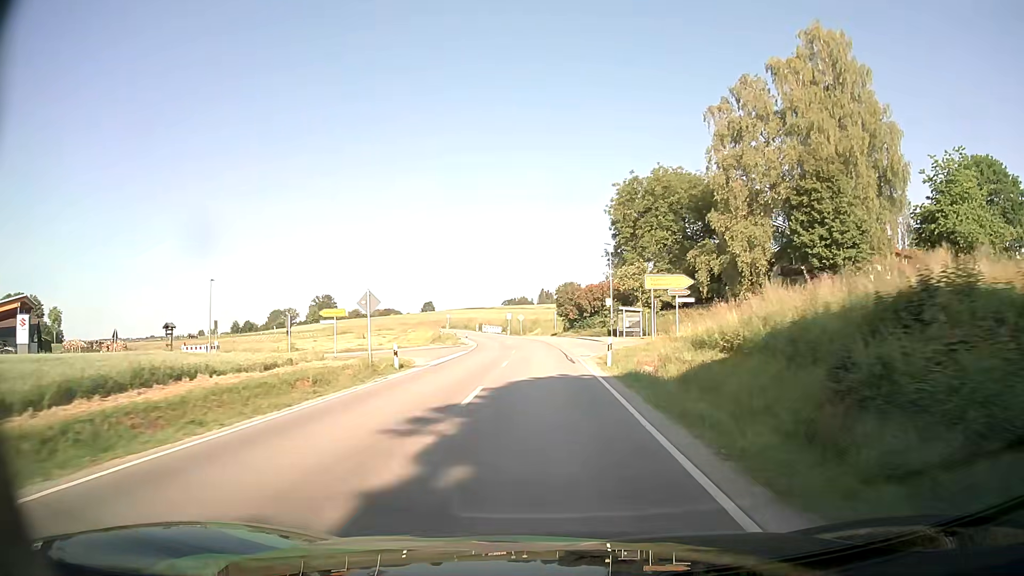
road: secondary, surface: asphalt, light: Day
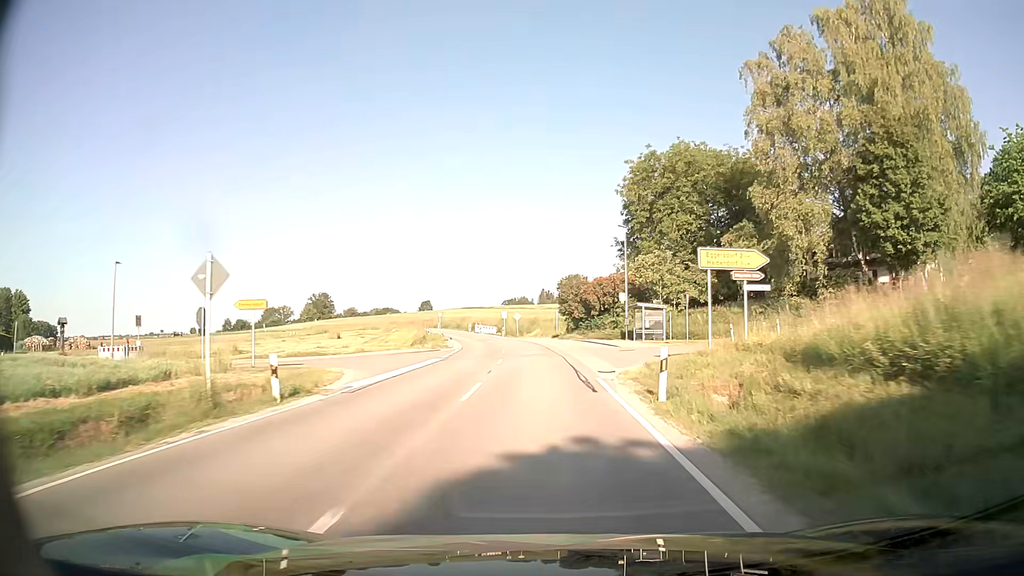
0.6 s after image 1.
(0.0, +10.9) m; 0°
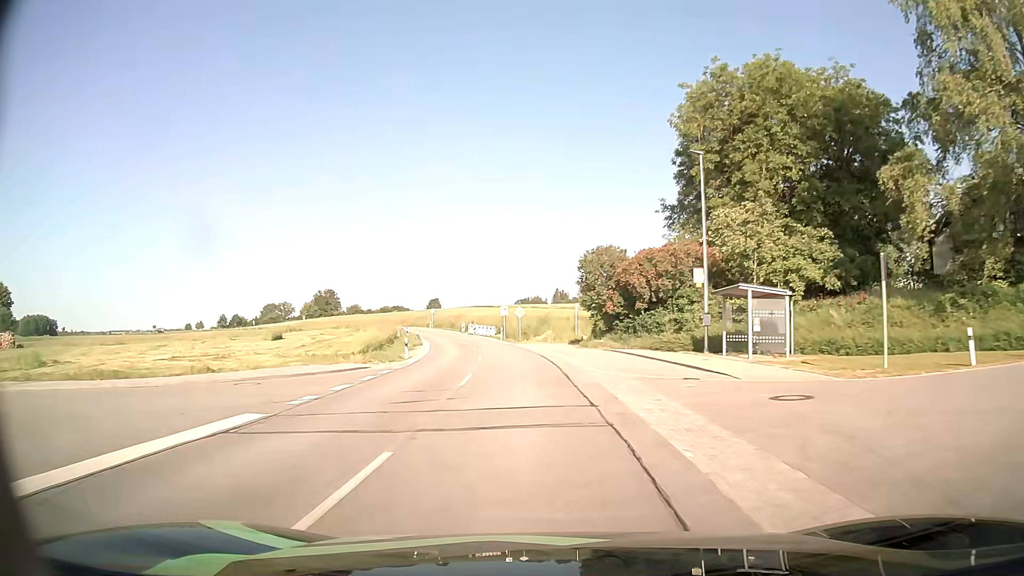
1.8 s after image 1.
(0.0, +21.6) m; -1°
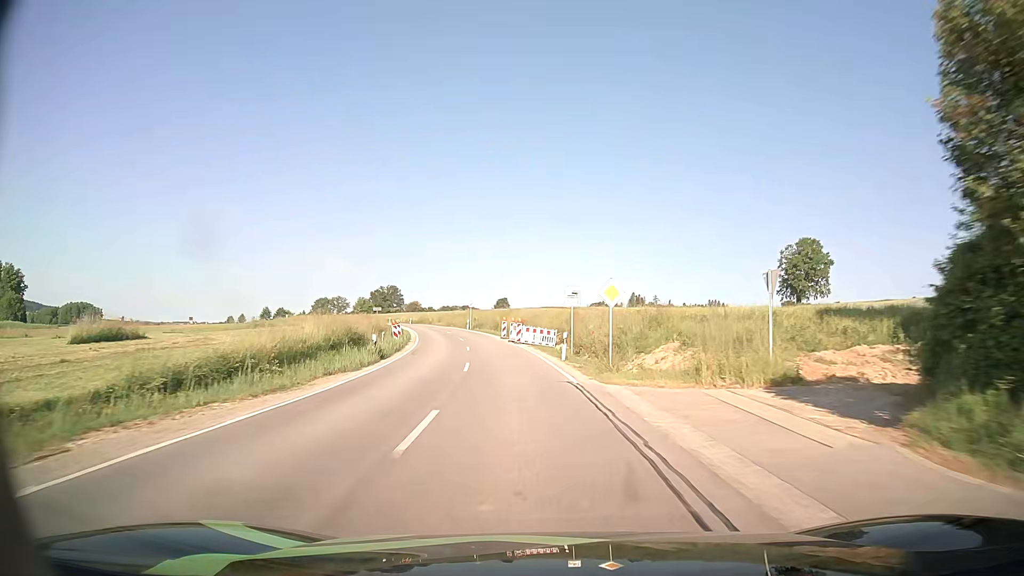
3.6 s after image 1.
(-1.7, +32.4) m; -6°
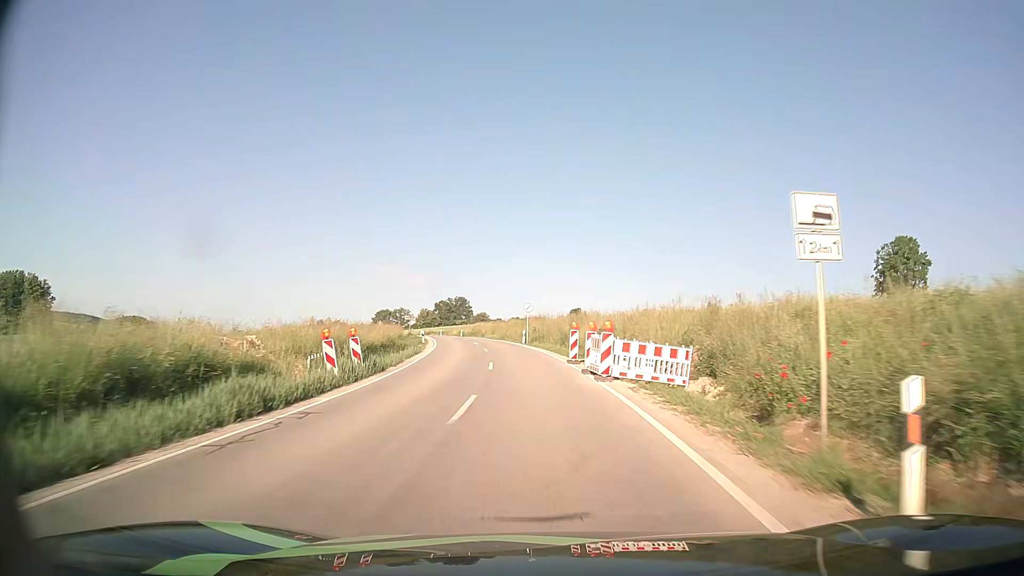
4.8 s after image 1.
(-1.1, +22.0) m; -6°
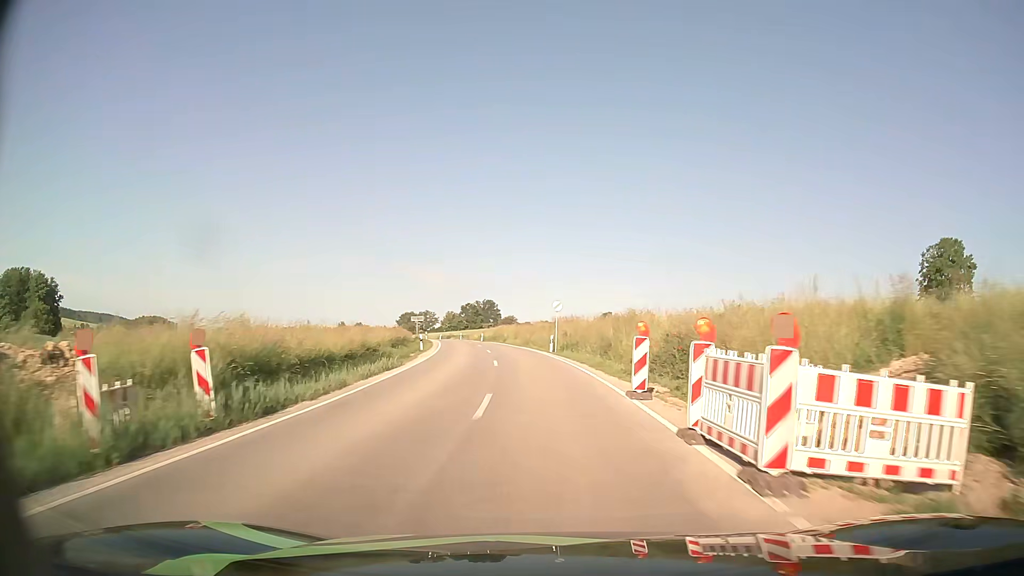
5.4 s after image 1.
(-0.3, +11.1) m; -3°
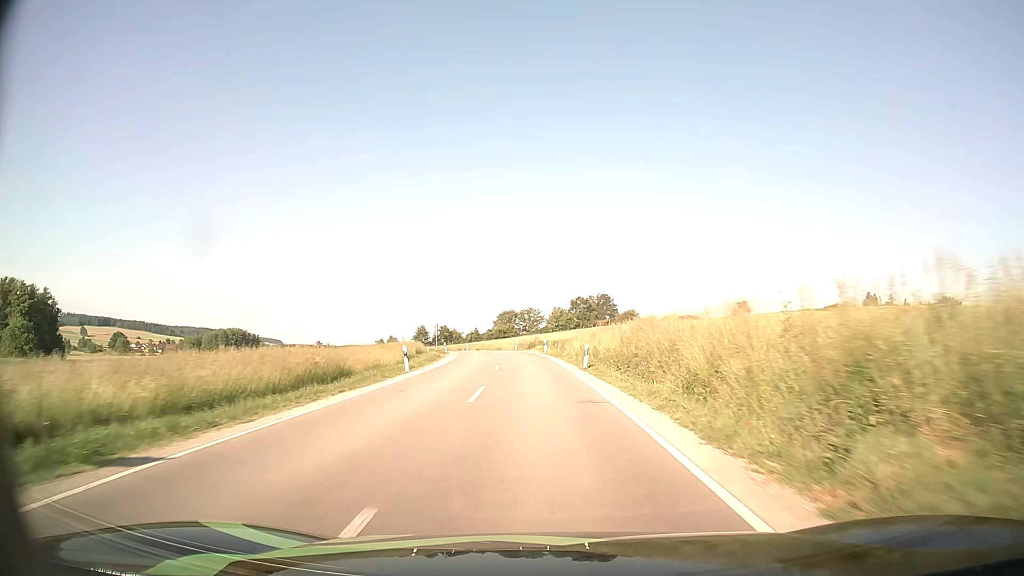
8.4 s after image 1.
(-4.7, +57.6) m; -9°
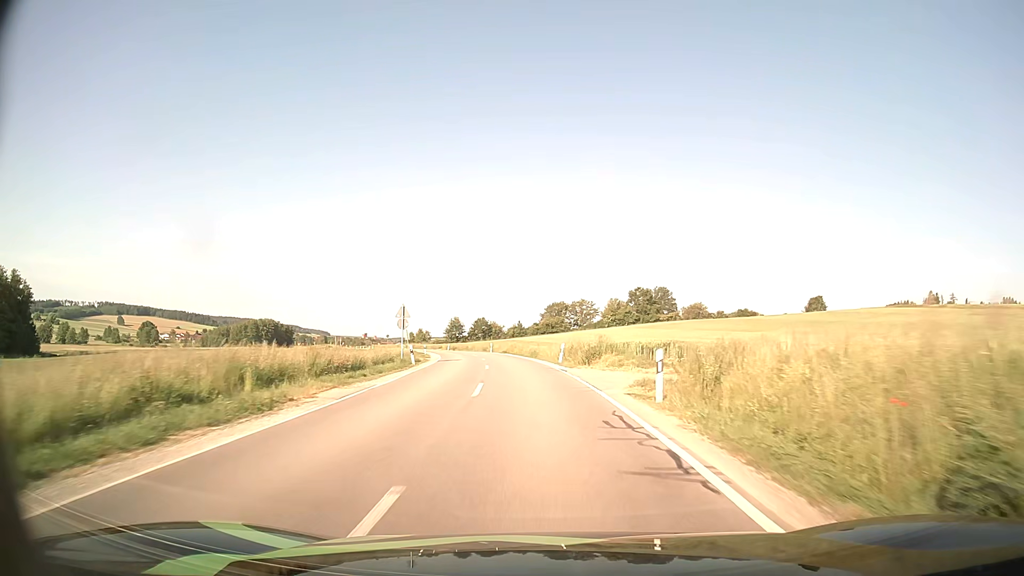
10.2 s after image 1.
(-1.4, +35.3) m; -5°
(0, +10) (-1, +20) (-1, +30) (-2, +40) (-4, +50) (-5, +60) (-7, +69) (-10, +79) (-12, +89) (-15, +98) m
